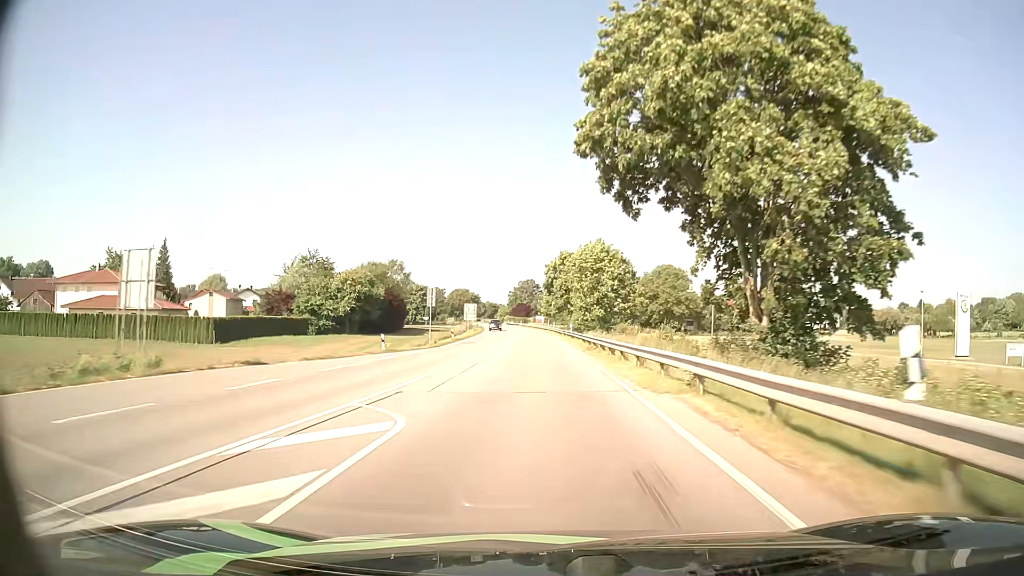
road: primary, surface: asphalt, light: Day
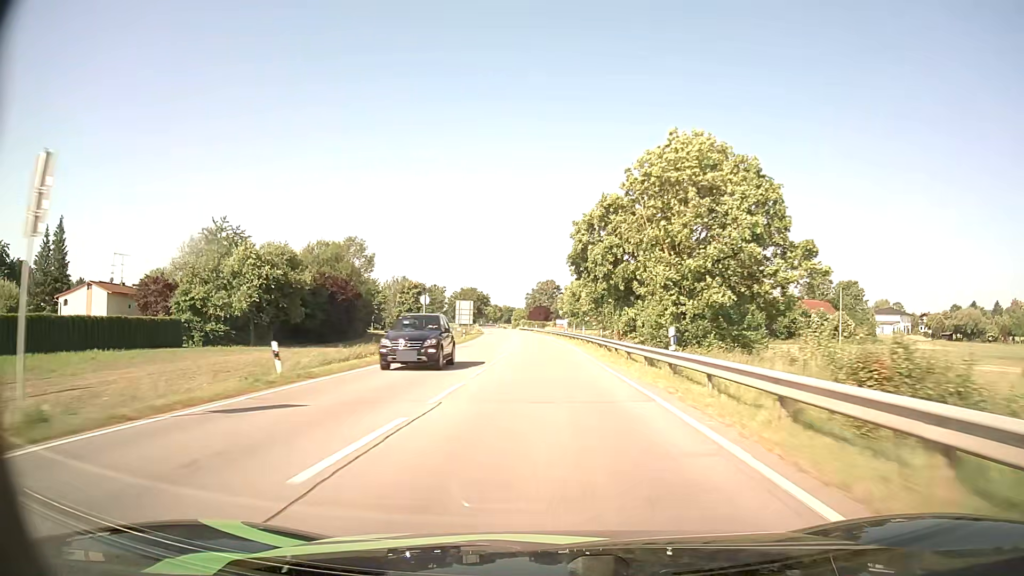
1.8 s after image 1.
(-0.8, +39.8) m; -2°
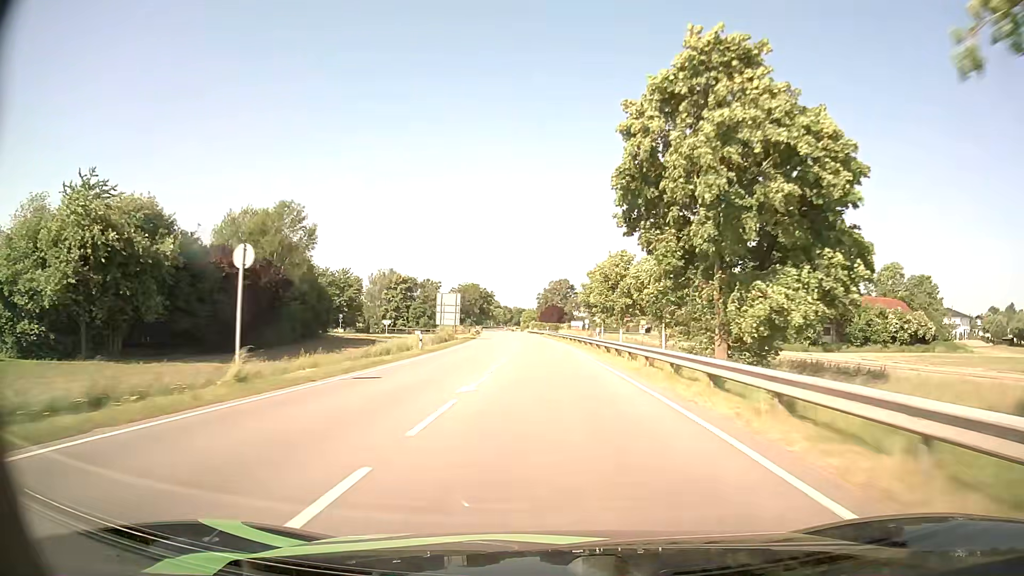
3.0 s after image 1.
(-0.3, +27.6) m; -1°
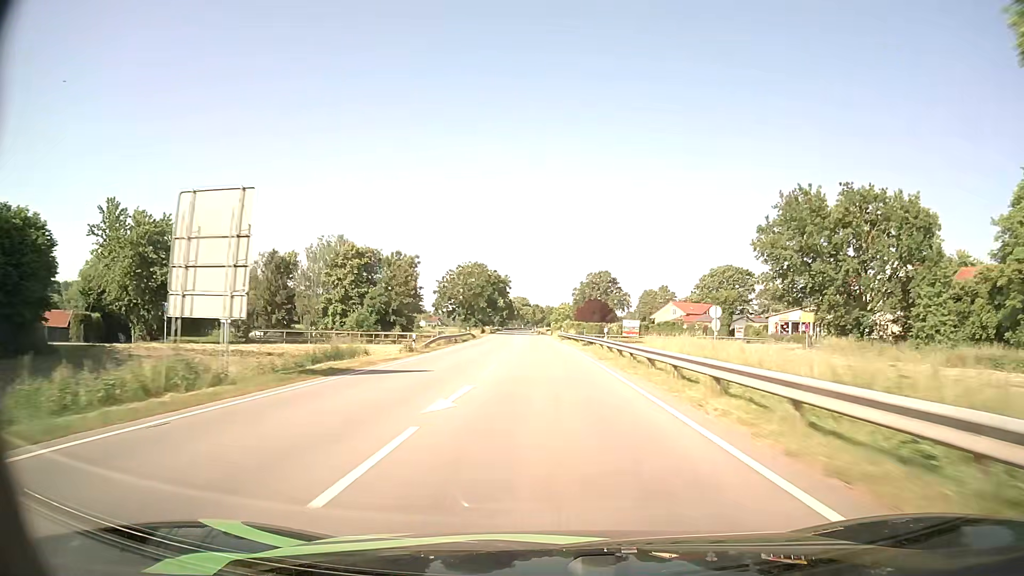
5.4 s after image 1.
(-1.1, +57.1) m; -3°
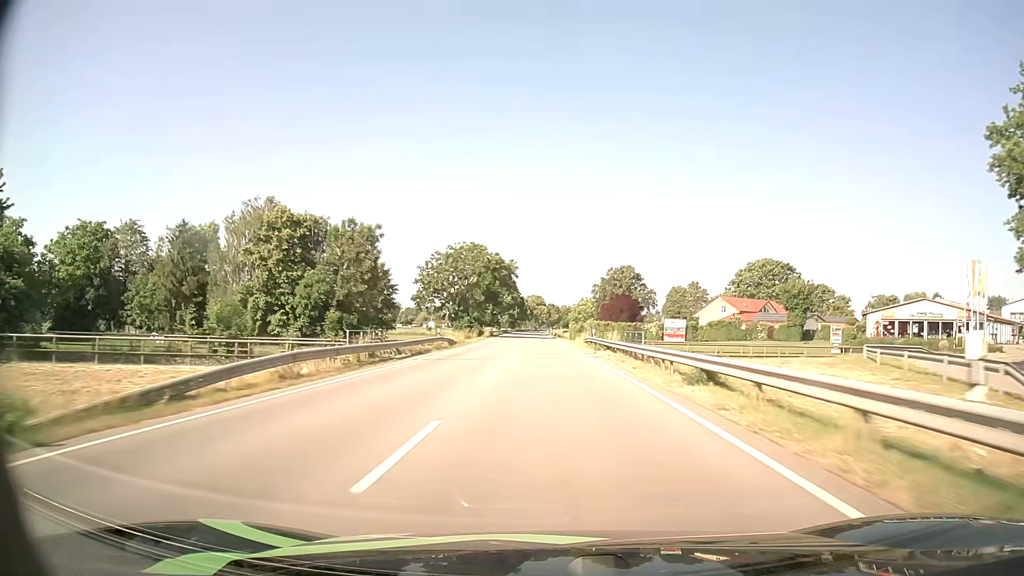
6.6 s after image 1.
(-0.5, +29.5) m; -2°
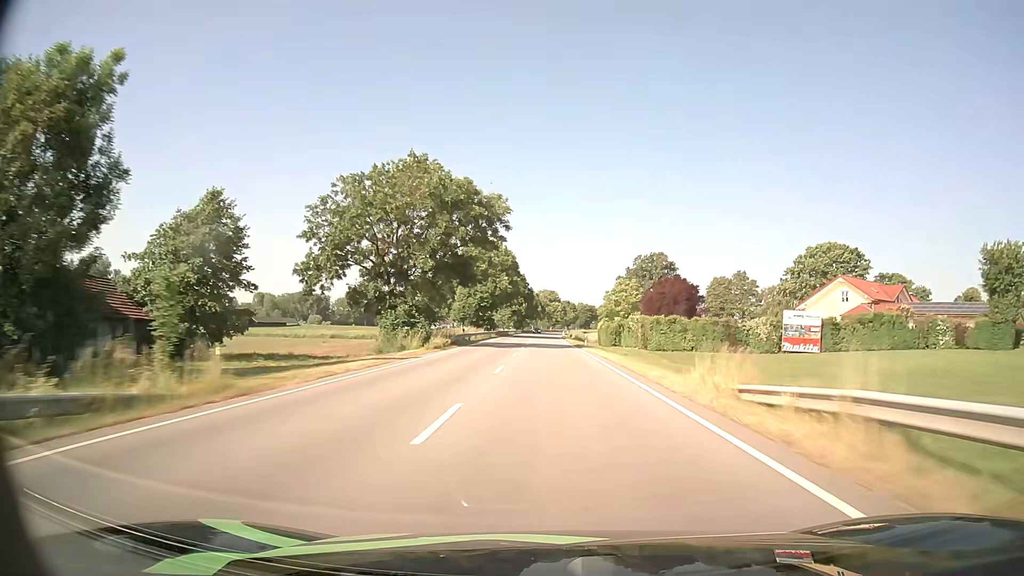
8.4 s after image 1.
(-0.4, +45.3) m; -1°
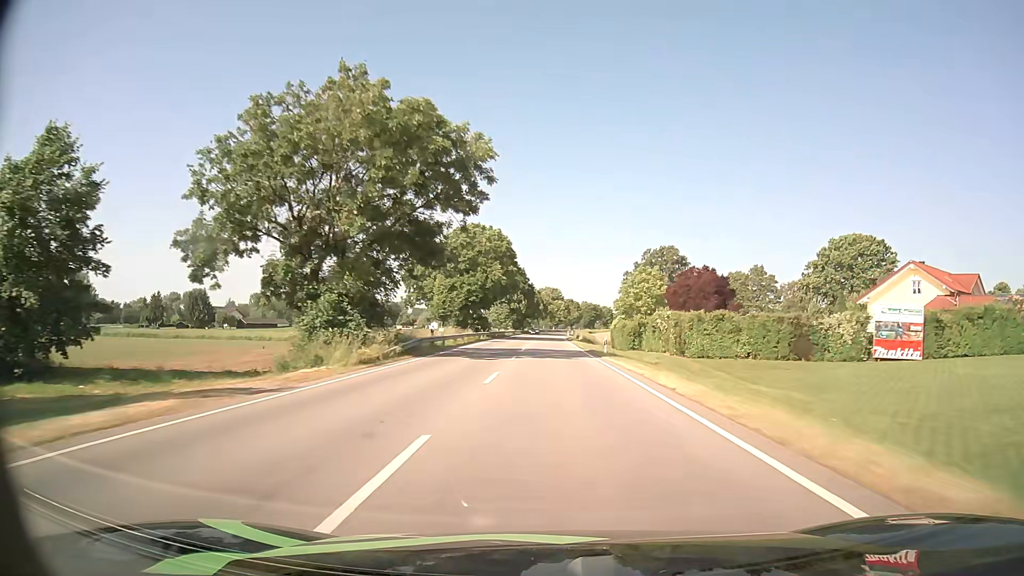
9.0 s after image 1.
(0.0, +15.4) m; 0°
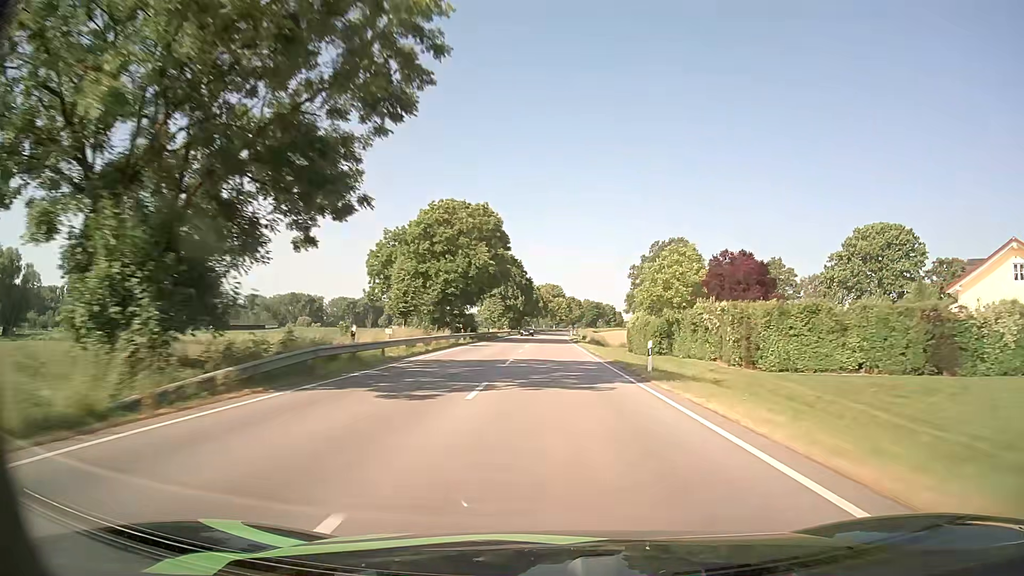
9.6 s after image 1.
(0.0, +15.5) m; 0°
(0, +10) (0, +20) (0, +30) (0, +40) (0, +50) (0, +60) (+1, +70) (+1, +80) (+1, +90) (+1, +100) m
